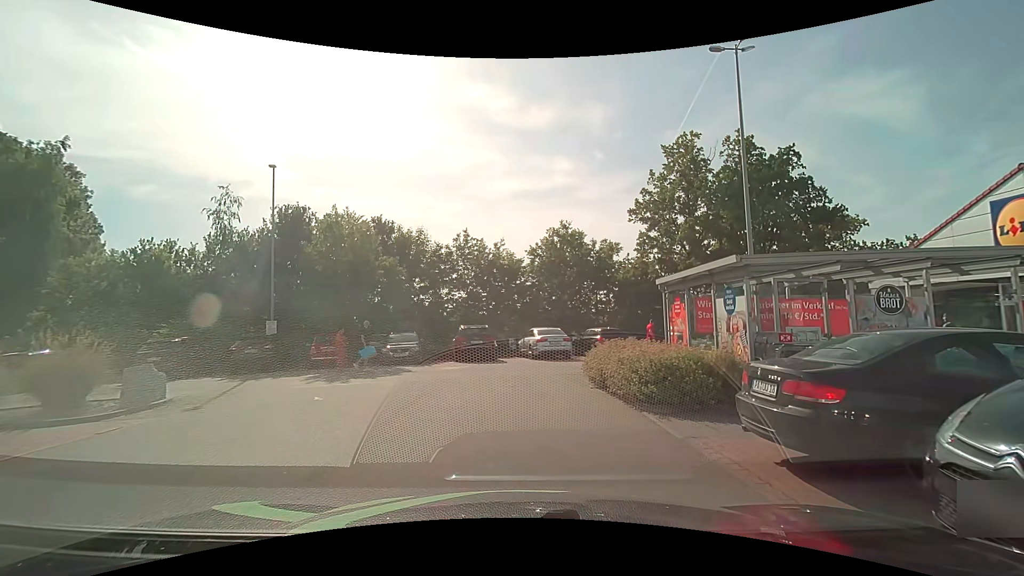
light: Day
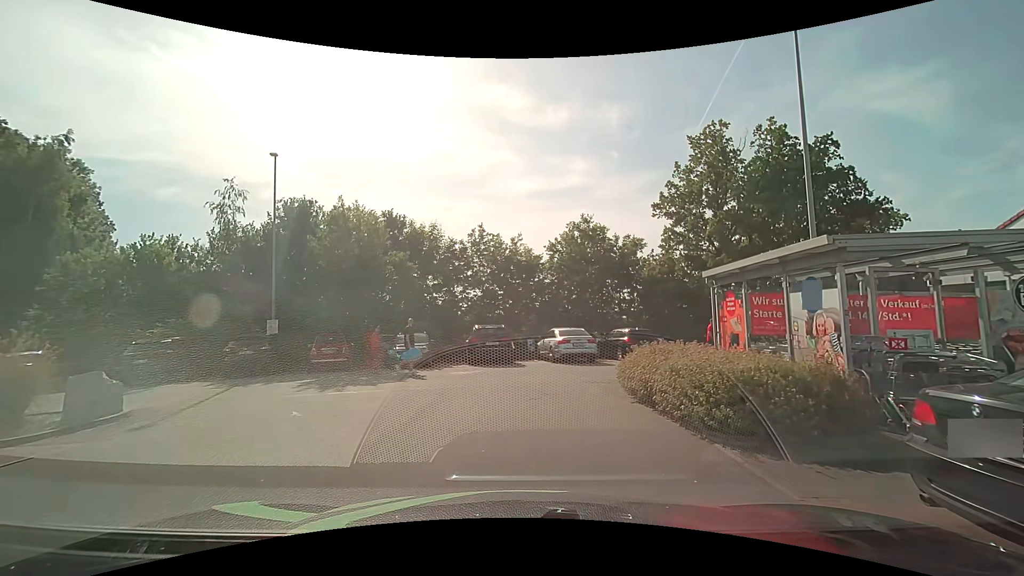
(-0.1, +2.0) m; -2°
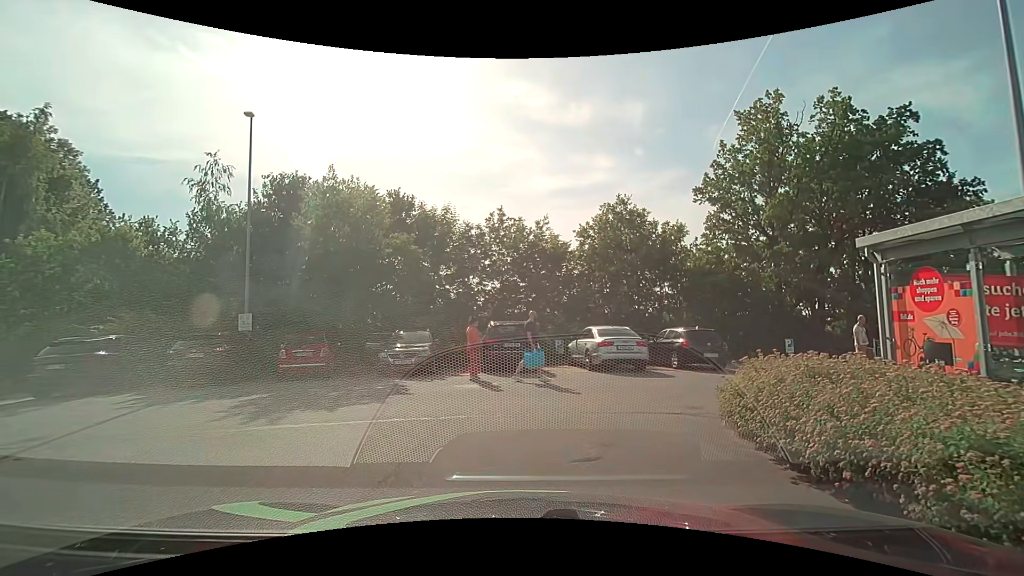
(-0.1, +4.4) m; -1°
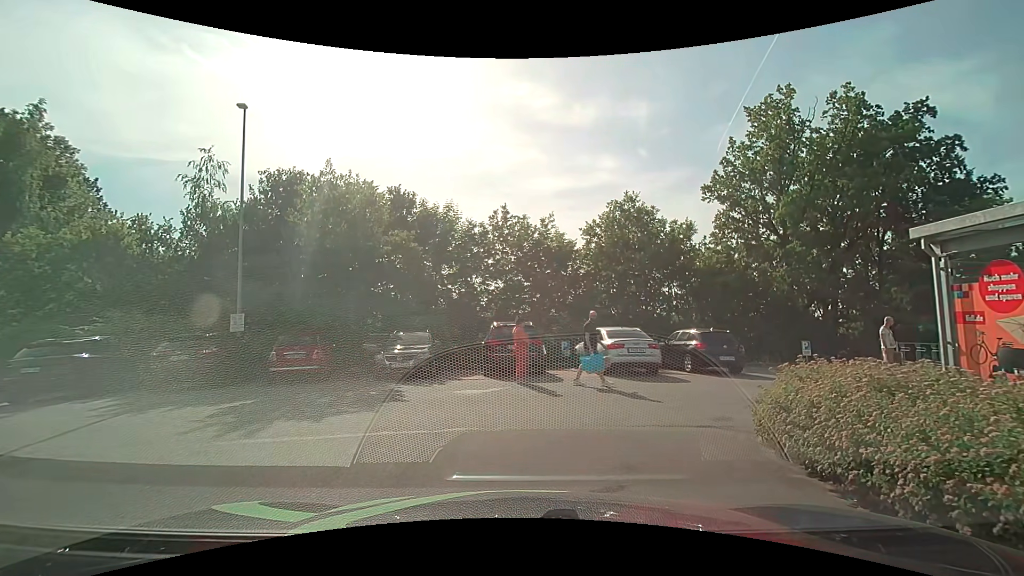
(0.0, +0.9) m; 0°
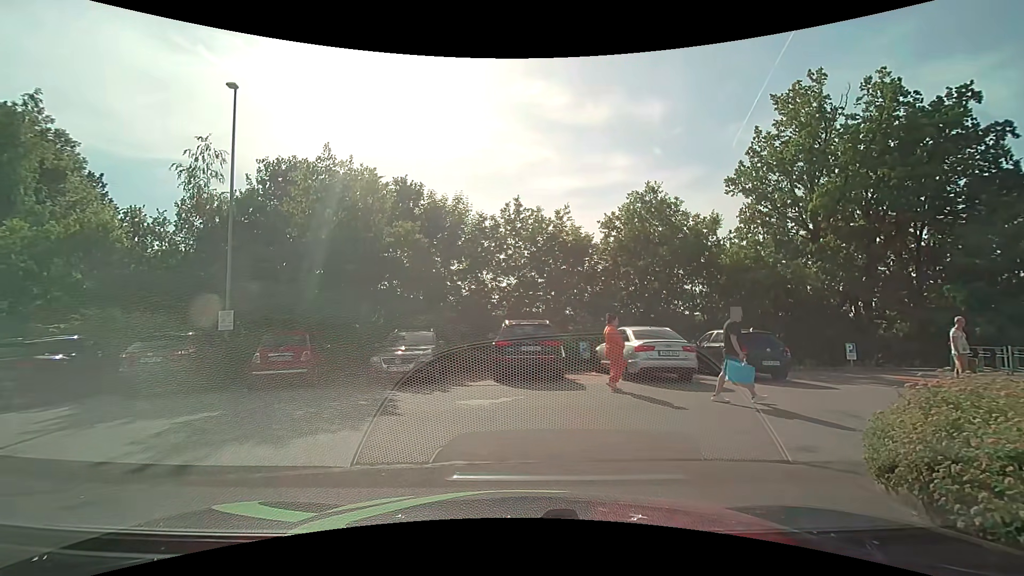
(0.0, +1.7) m; 0°
